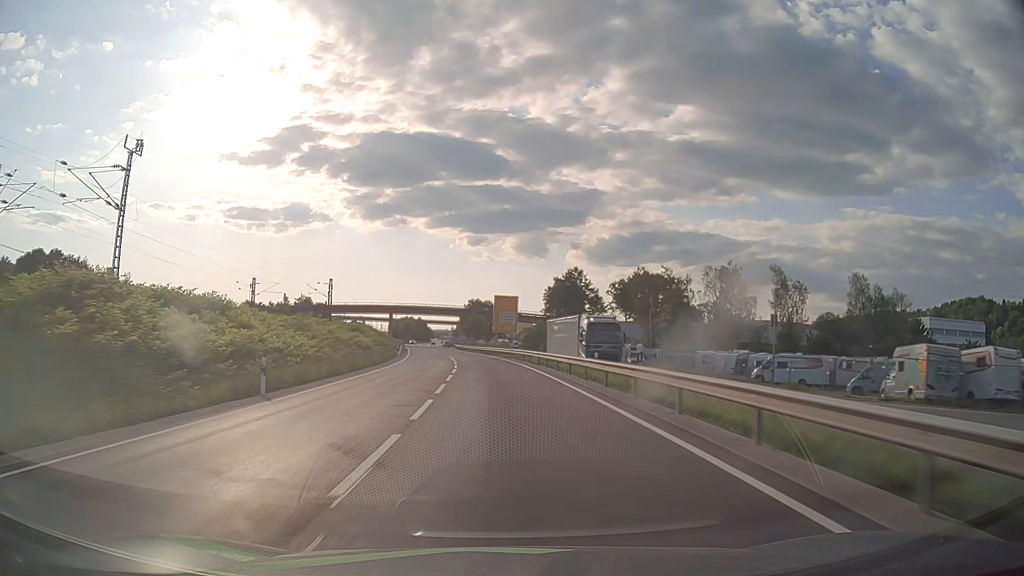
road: primary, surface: asphalt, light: Day
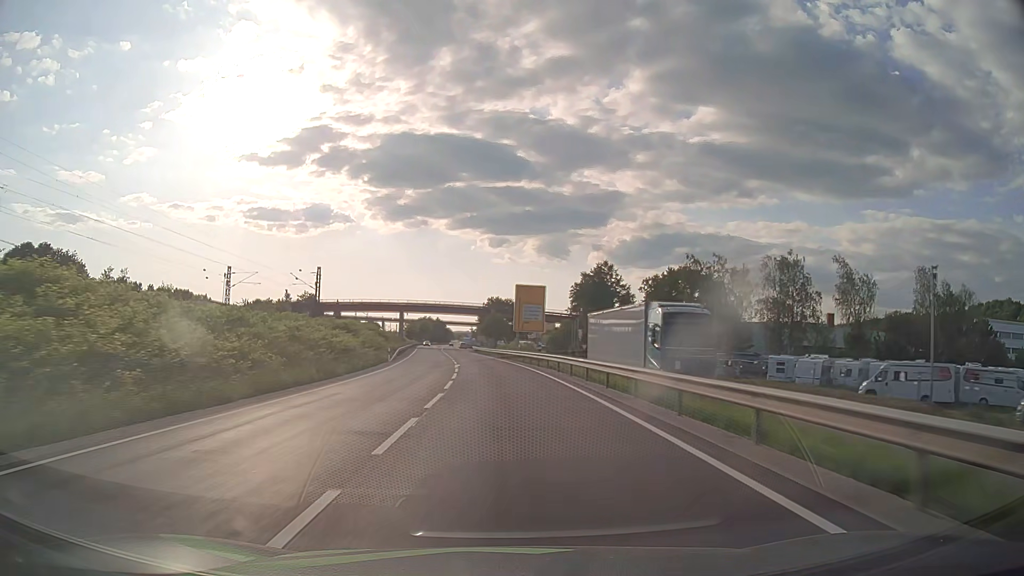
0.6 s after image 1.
(-0.3, +15.8) m; -2°
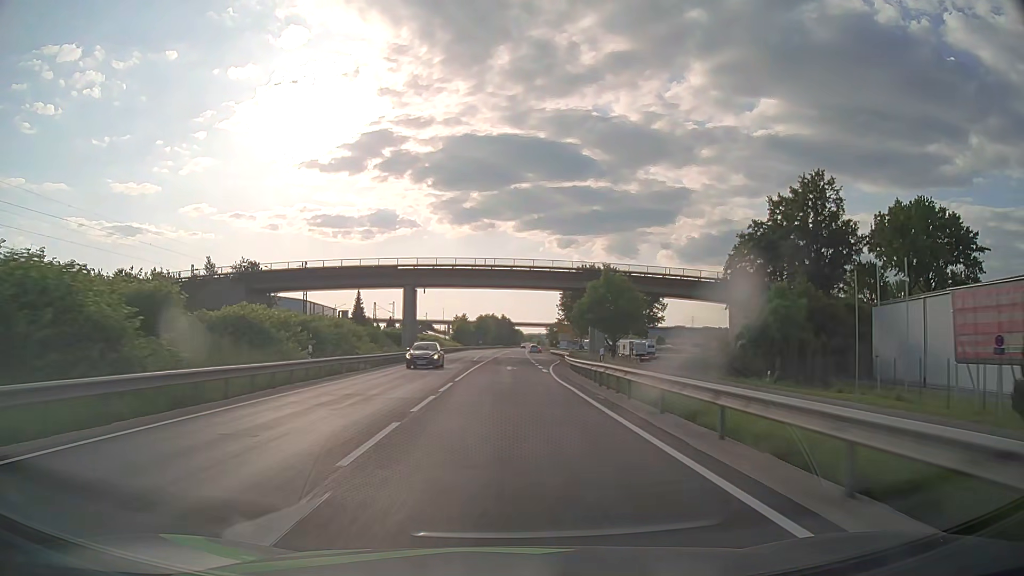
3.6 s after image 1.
(-4.9, +78.9) m; -6°
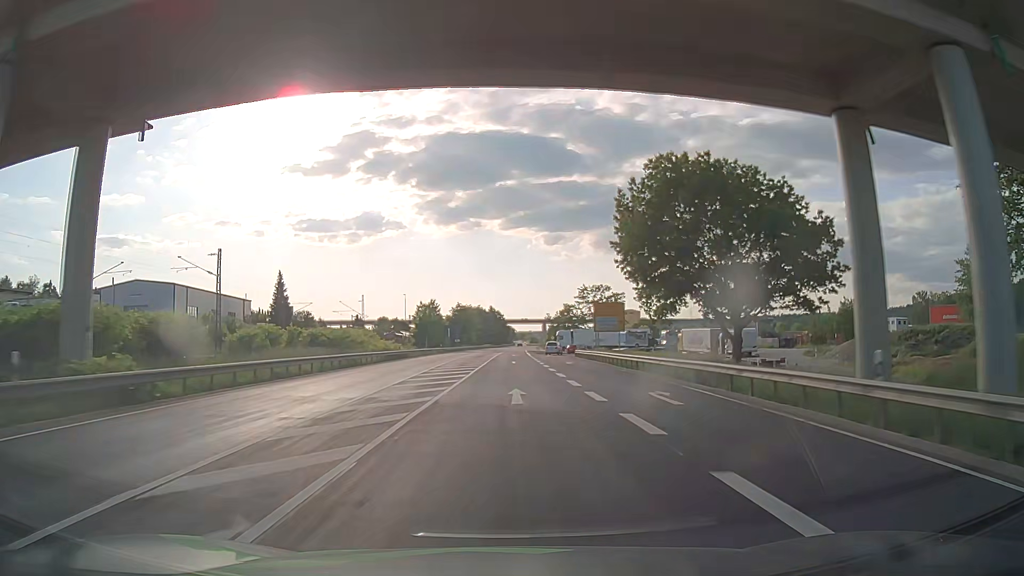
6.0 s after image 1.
(+0.3, +63.4) m; +1°
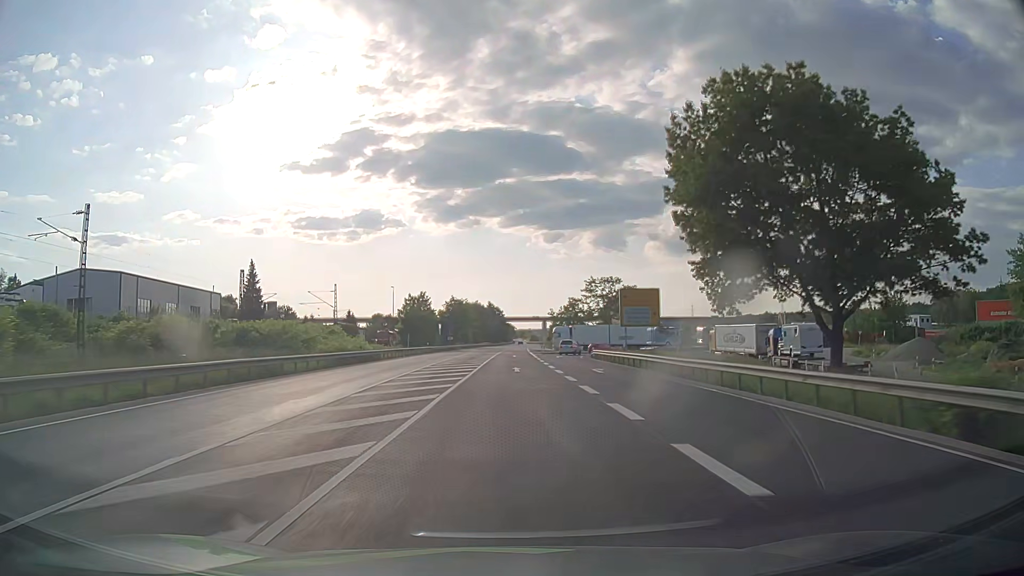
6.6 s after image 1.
(0.0, +15.8) m; 0°
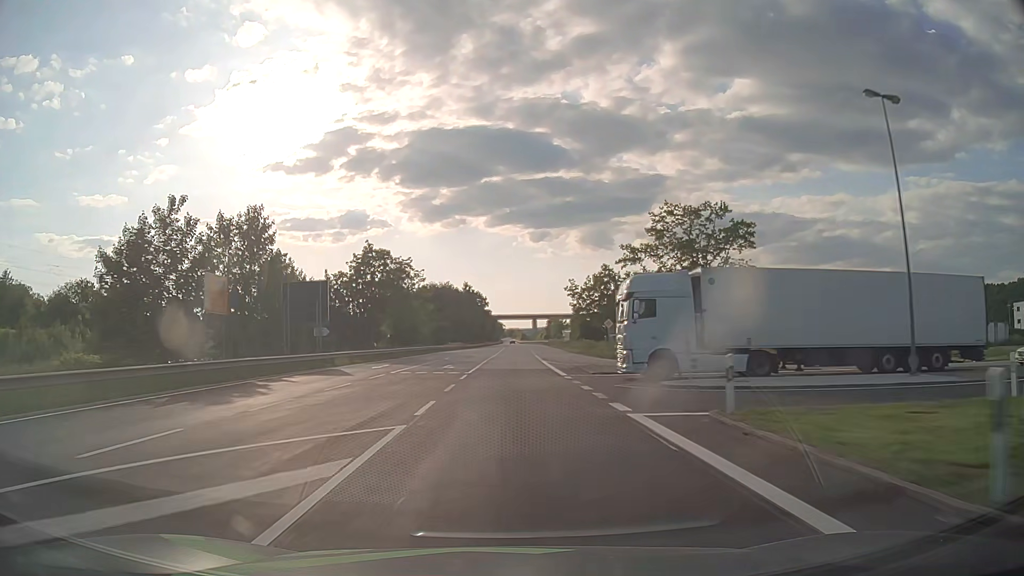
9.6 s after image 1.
(+0.6, +79.3) m; +1°
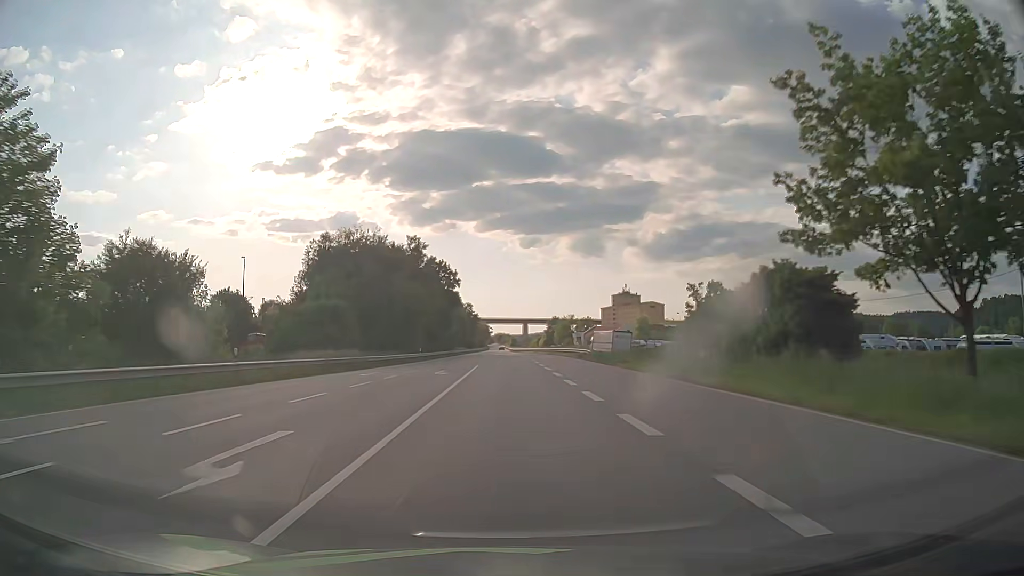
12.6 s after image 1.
(+0.7, +79.1) m; +1°
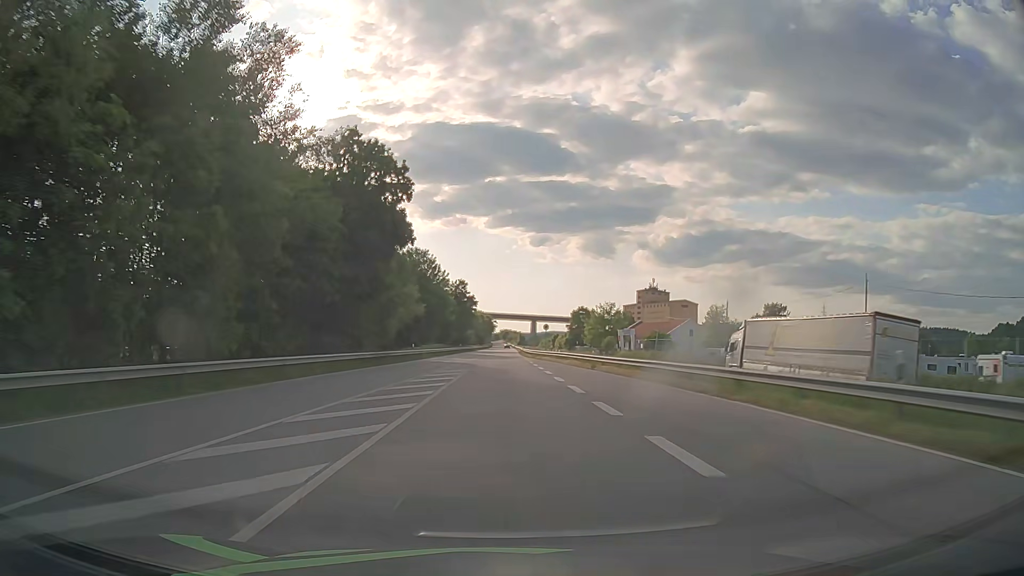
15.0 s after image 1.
(-0.2, +63.1) m; 0°
(0, +10) (0, +20) (0, +30) (0, +40) (0, +50) (0, +60) (0, +70) (0, +80) (0, +90) (0, +100) m
